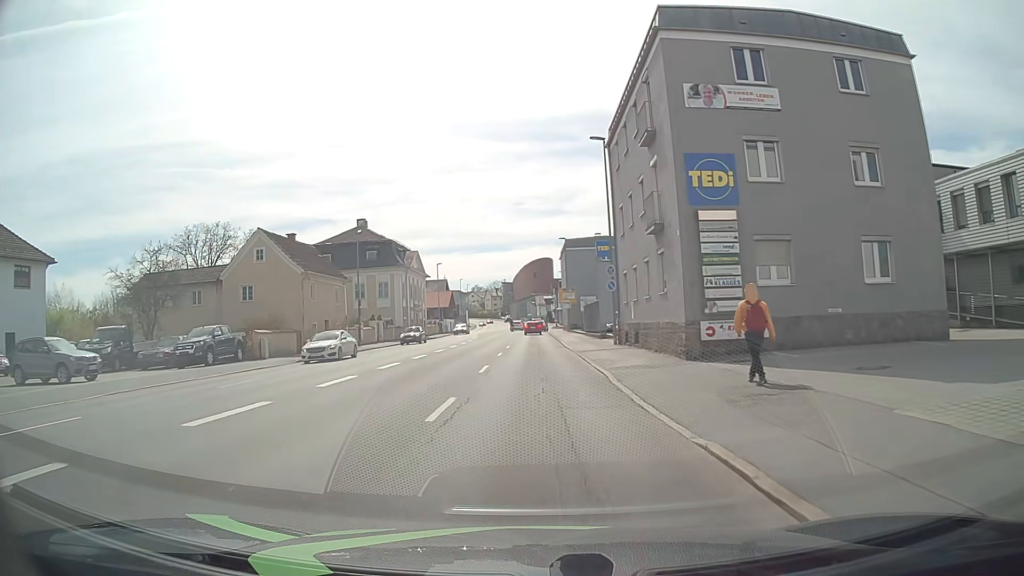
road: tertiary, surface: asphalt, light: Day
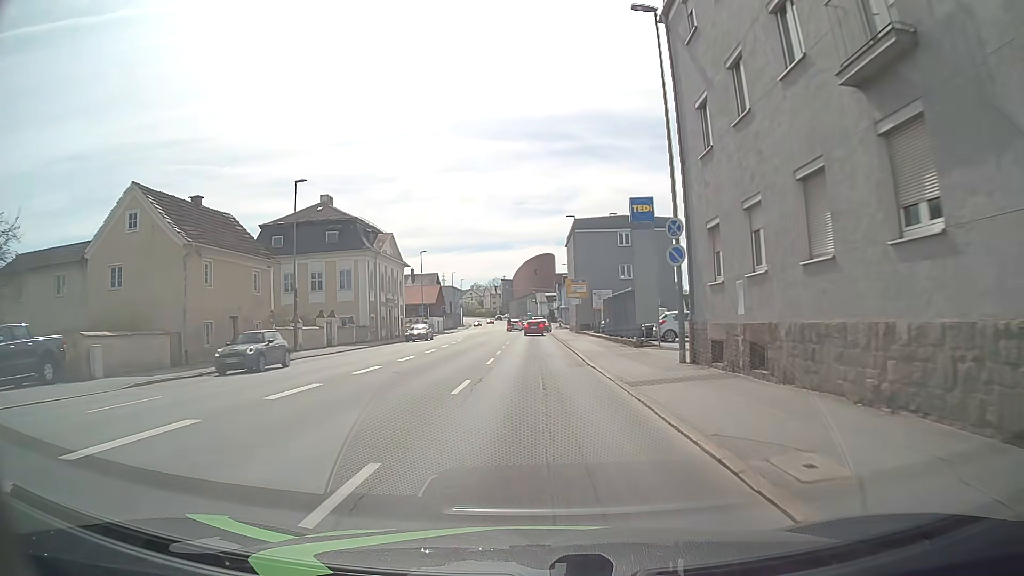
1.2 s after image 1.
(0.0, +14.7) m; 0°
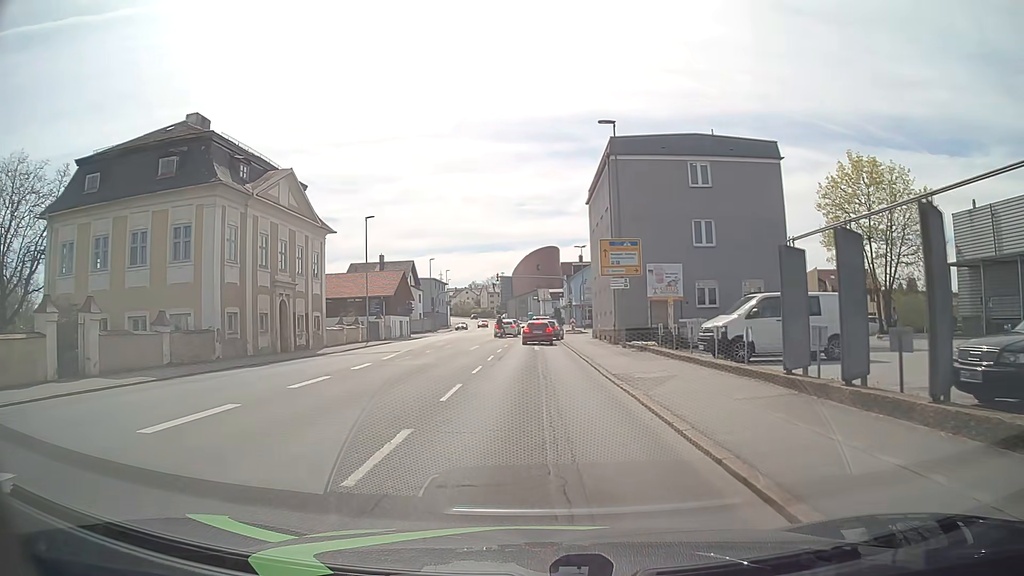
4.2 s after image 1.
(+0.1, +27.7) m; +1°
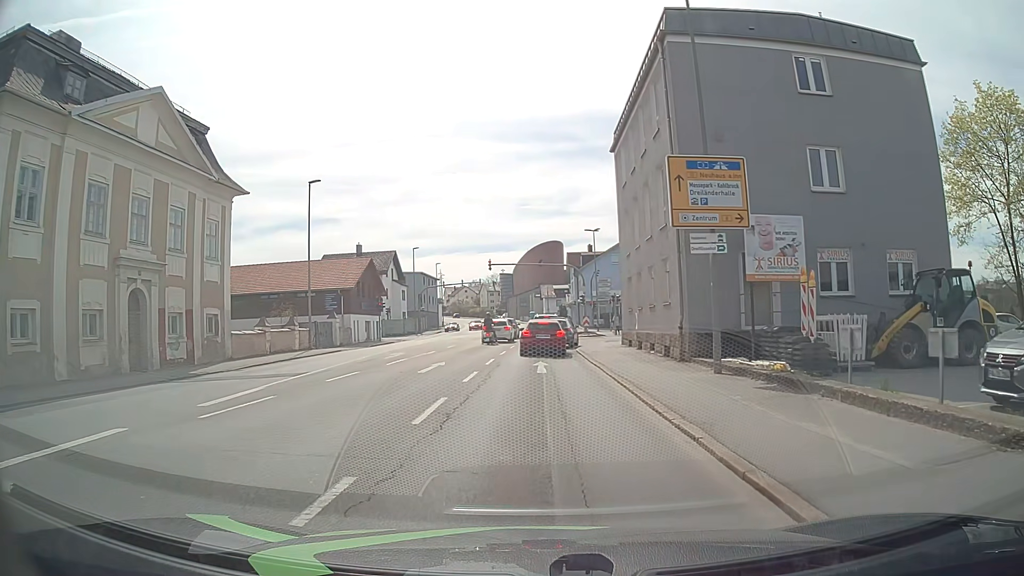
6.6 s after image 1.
(-0.2, +14.5) m; -1°
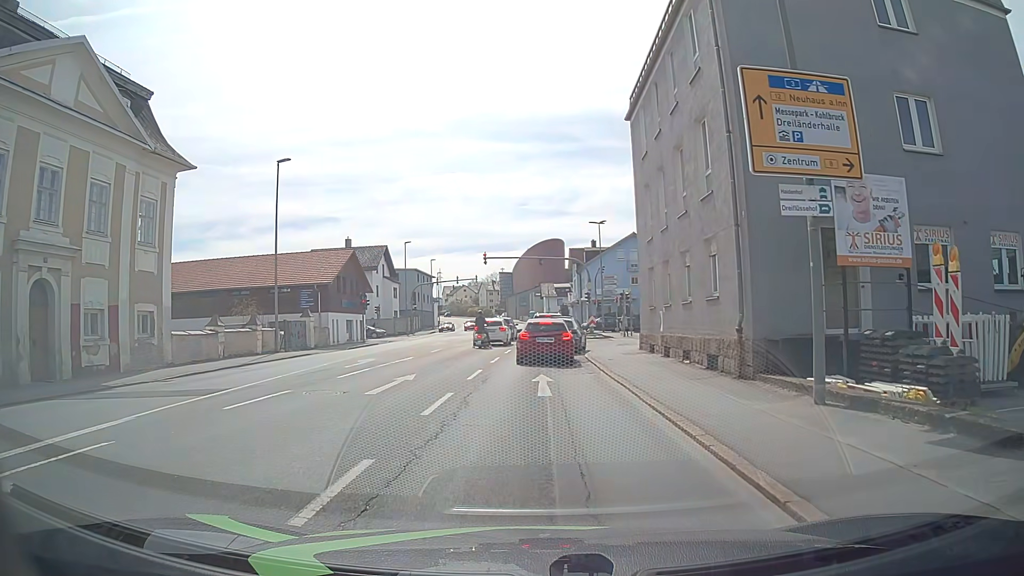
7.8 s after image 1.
(0.0, +5.3) m; 0°
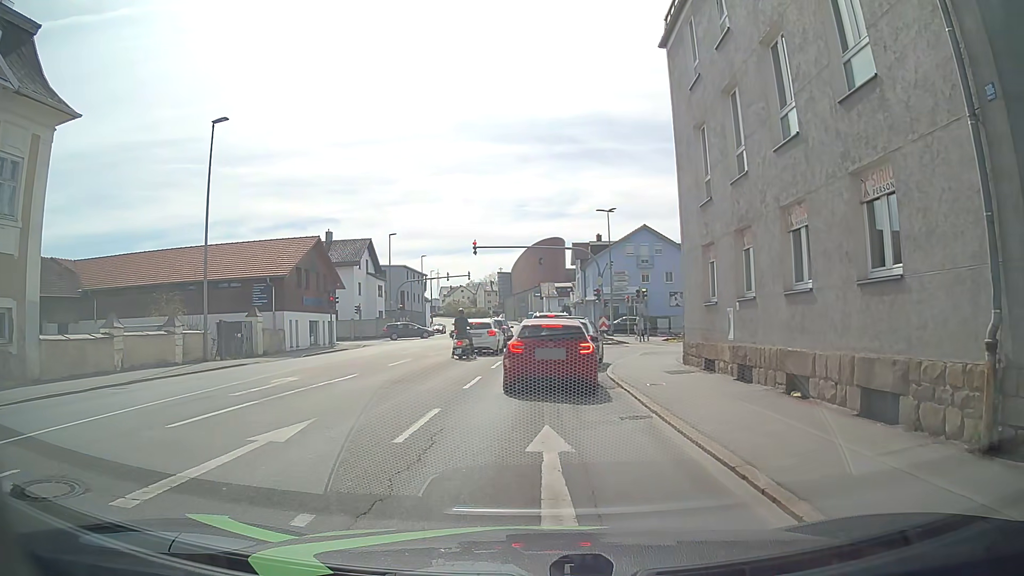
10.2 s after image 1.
(0.0, +7.9) m; 0°
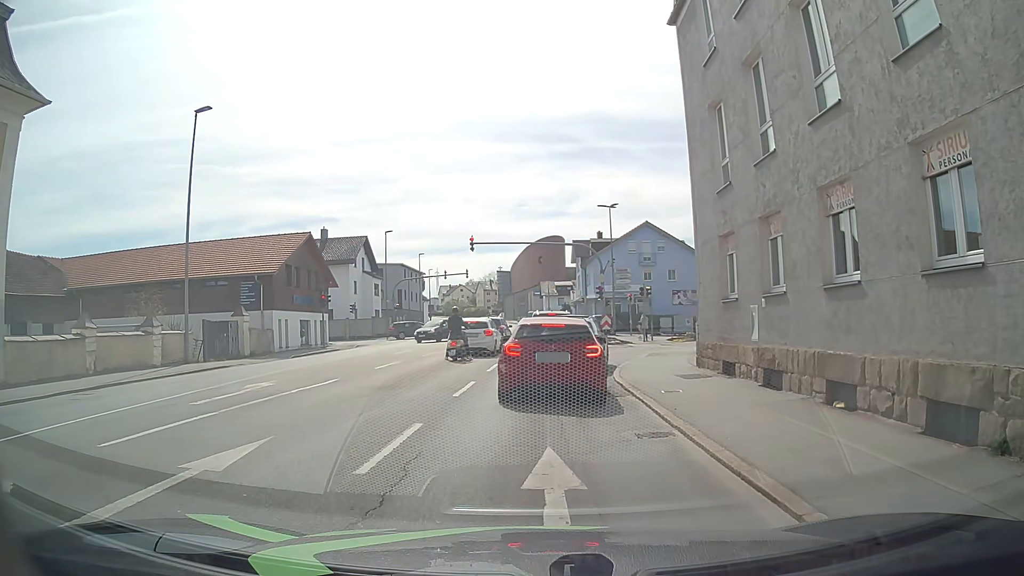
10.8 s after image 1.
(0.0, +1.6) m; +2°
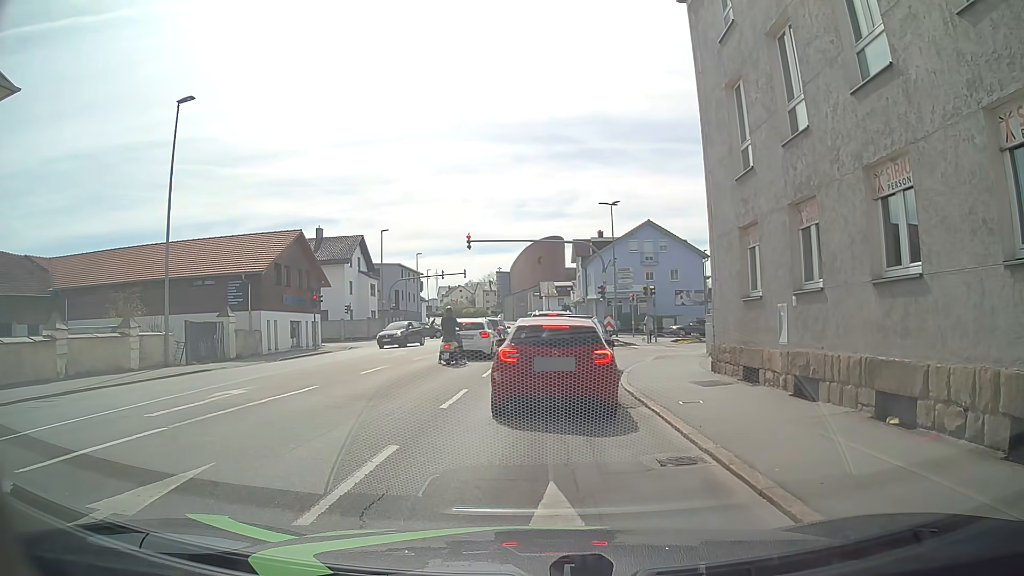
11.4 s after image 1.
(0.0, +1.5) m; 0°
